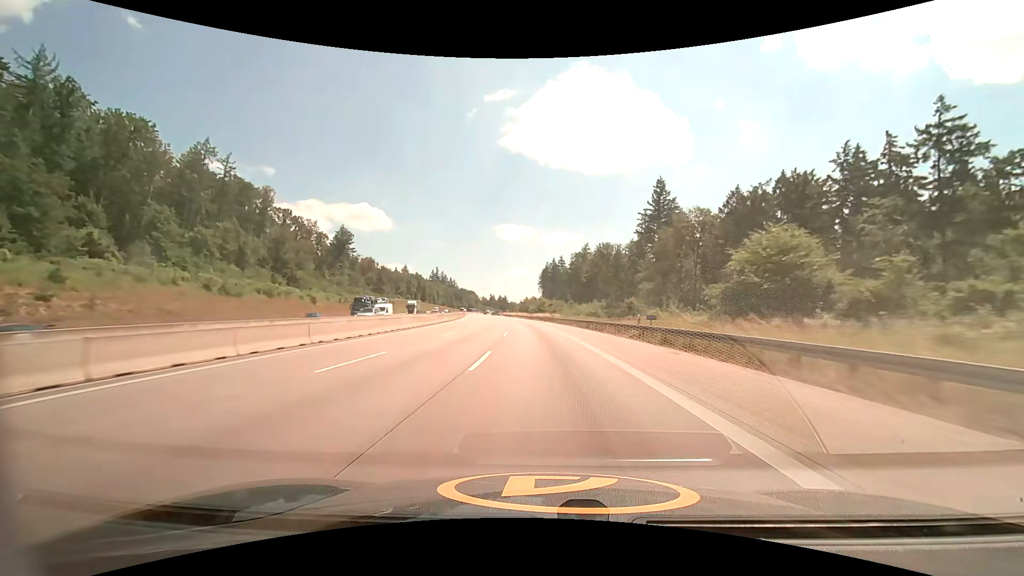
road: motorway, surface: asphalt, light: Day
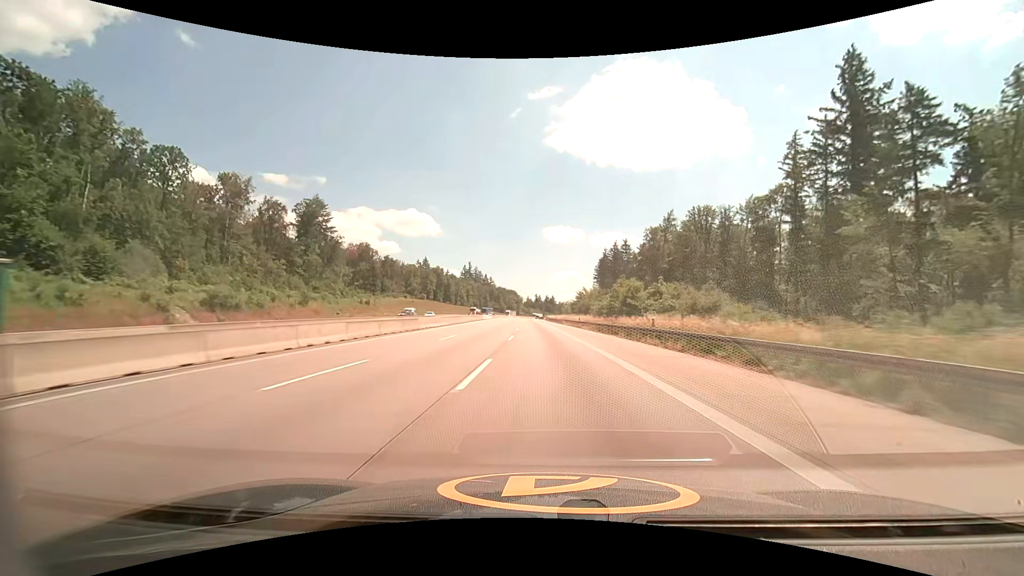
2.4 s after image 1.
(-4.0, +75.2) m; -6°
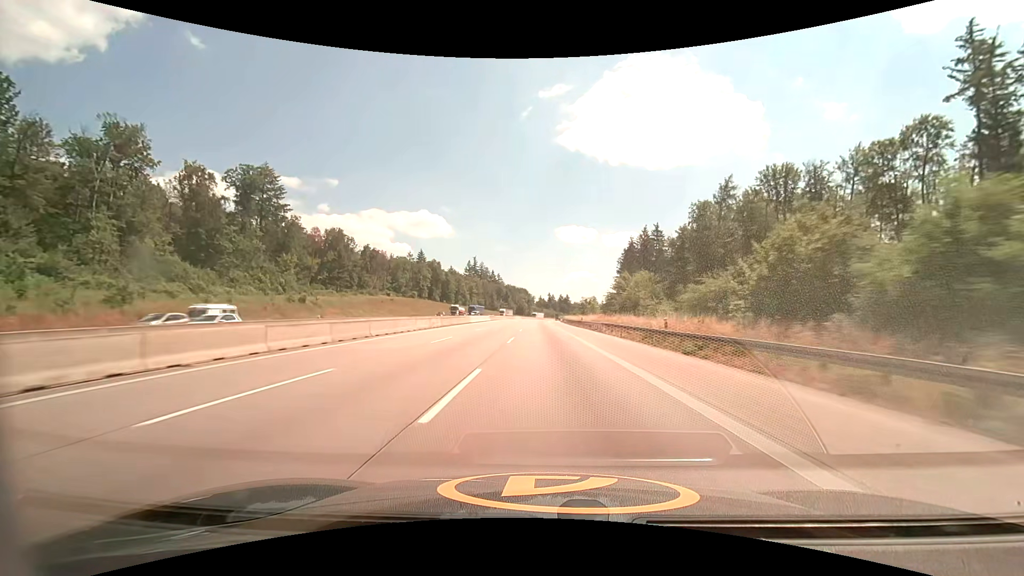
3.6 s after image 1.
(-0.5, +39.0) m; -1°
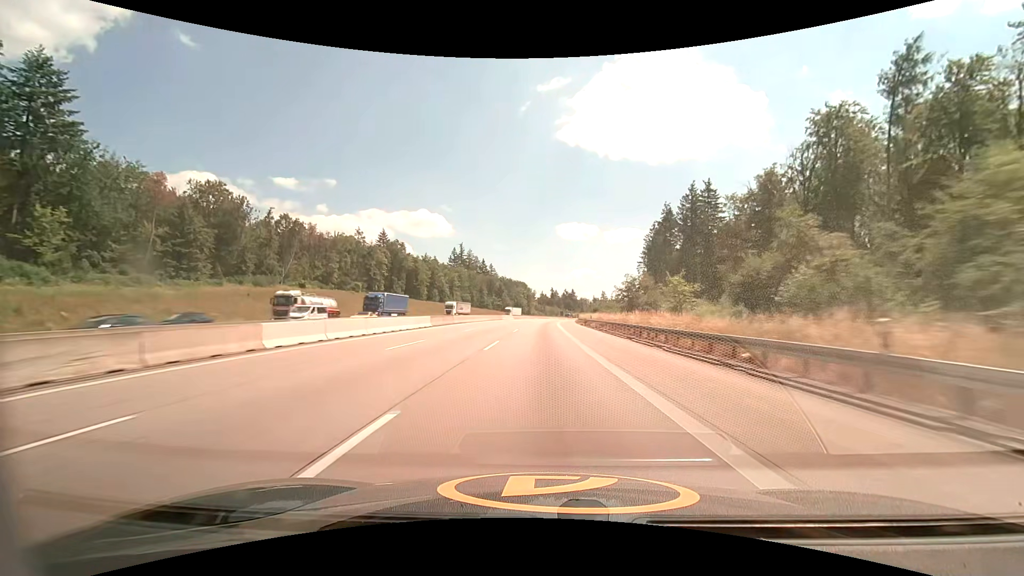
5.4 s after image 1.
(-0.1, +59.7) m; 0°
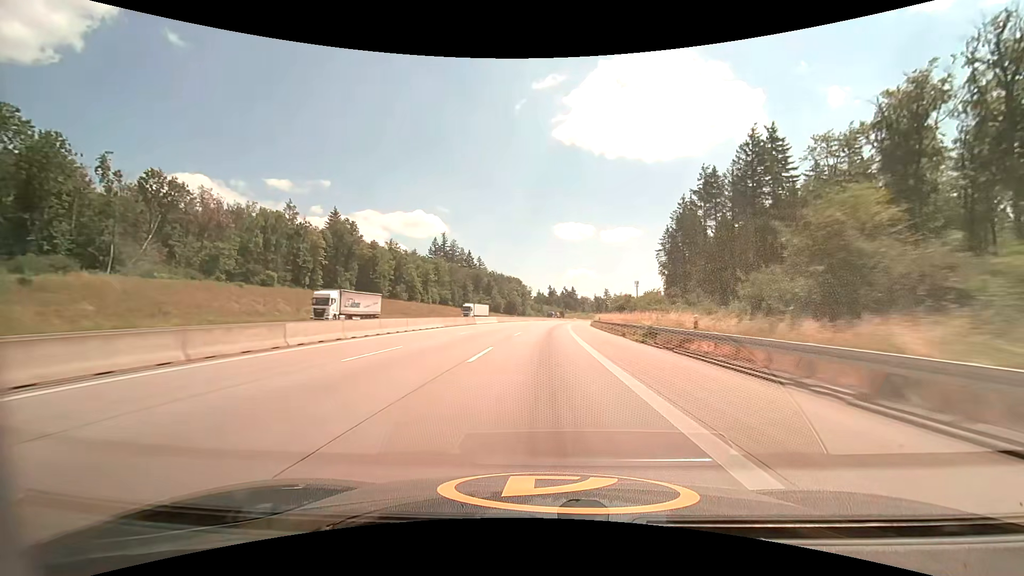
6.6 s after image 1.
(0.0, +40.3) m; 0°
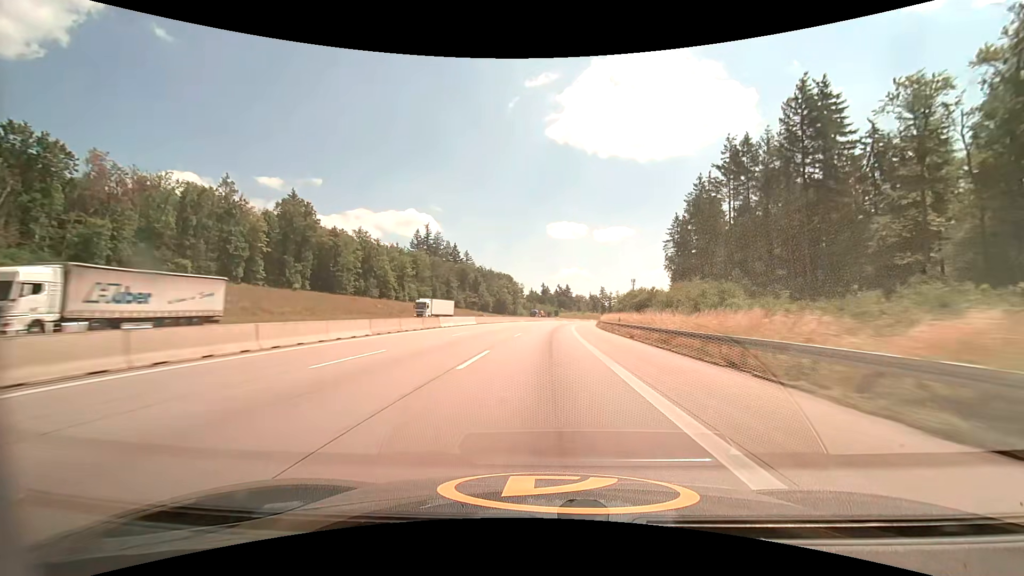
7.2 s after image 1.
(+0.2, +20.2) m; +1°
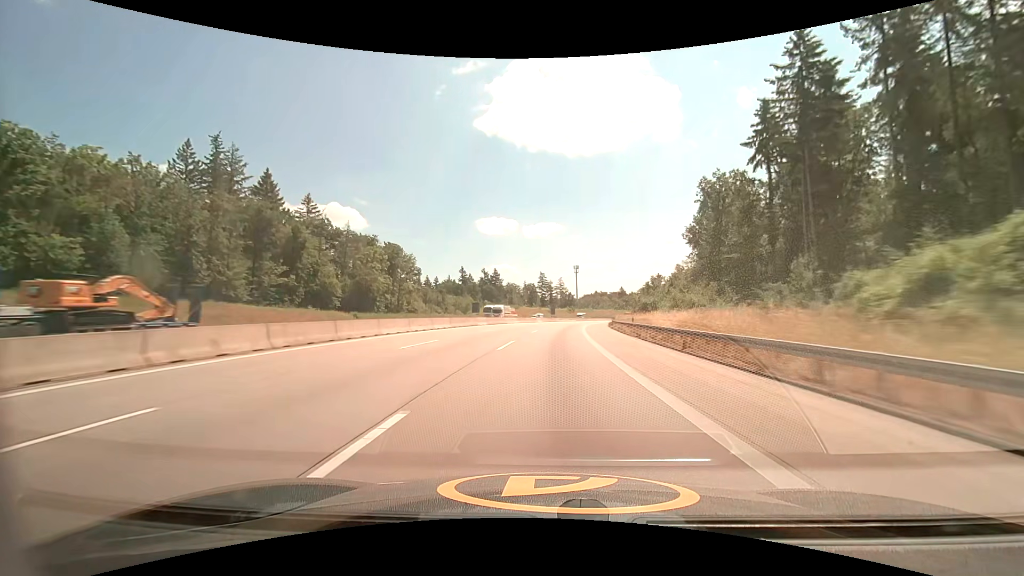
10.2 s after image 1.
(+5.9, +99.9) m; +8°
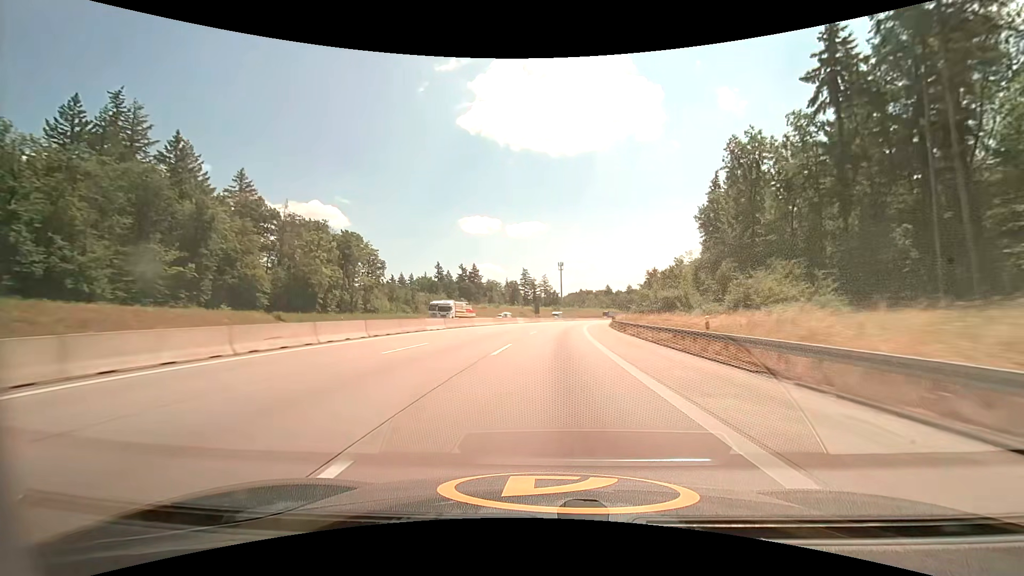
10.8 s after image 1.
(+0.3, +20.0) m; +2°
(0, +10) (0, +20) (+1, +30) (+1, +40) (+2, +50) (+3, +60) (+4, +70) (+6, +80) (+7, +90) (+9, +99) m
